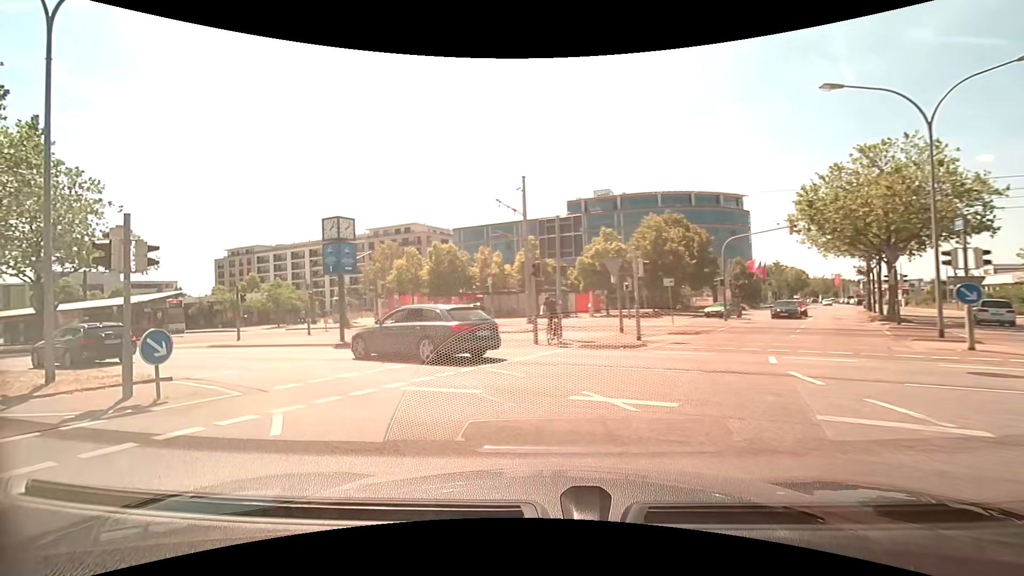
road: tertiary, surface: asphalt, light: Day
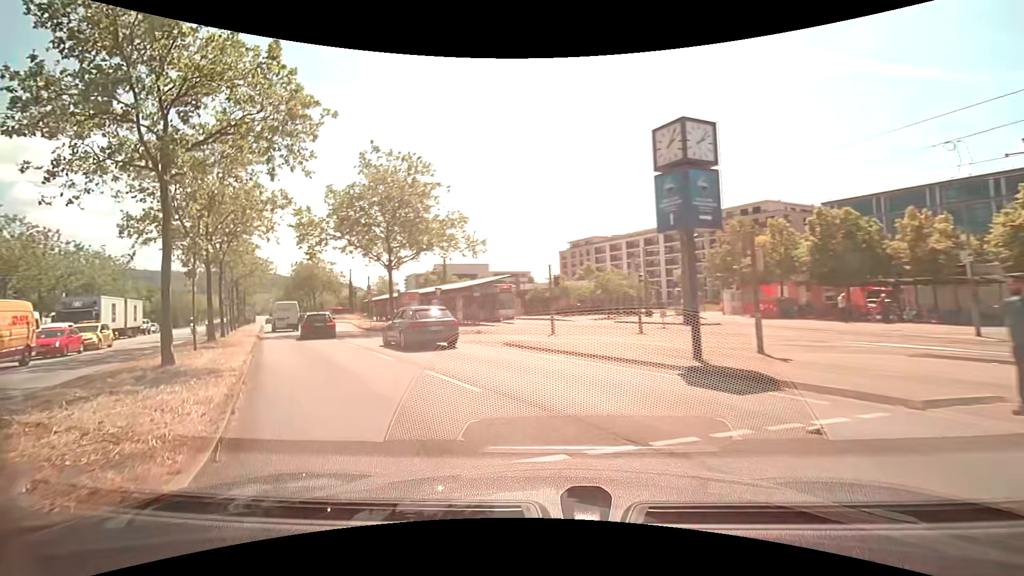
(-3.4, +10.2) m; -37°
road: primary
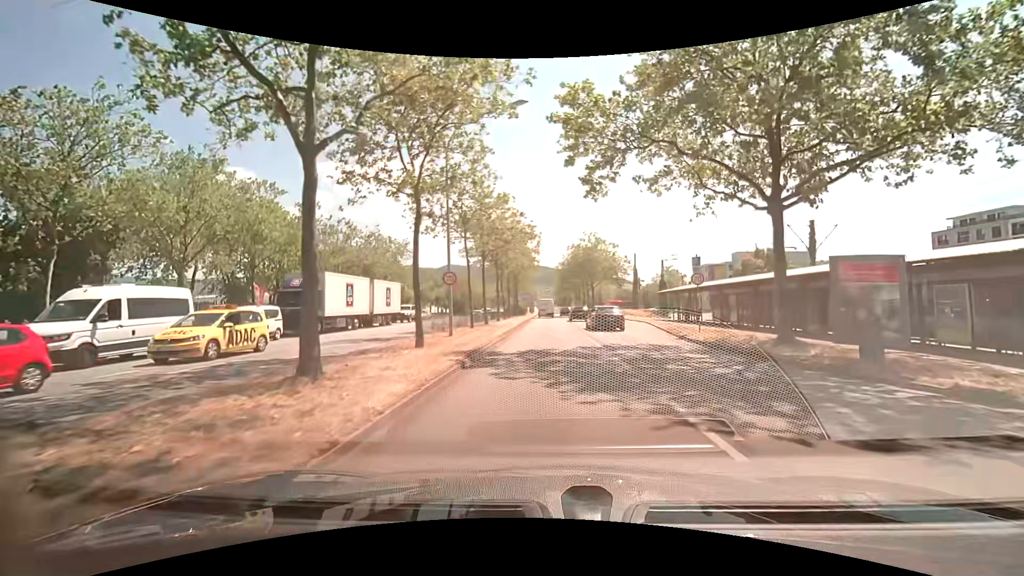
(-8.6, +19.2) m; -31°
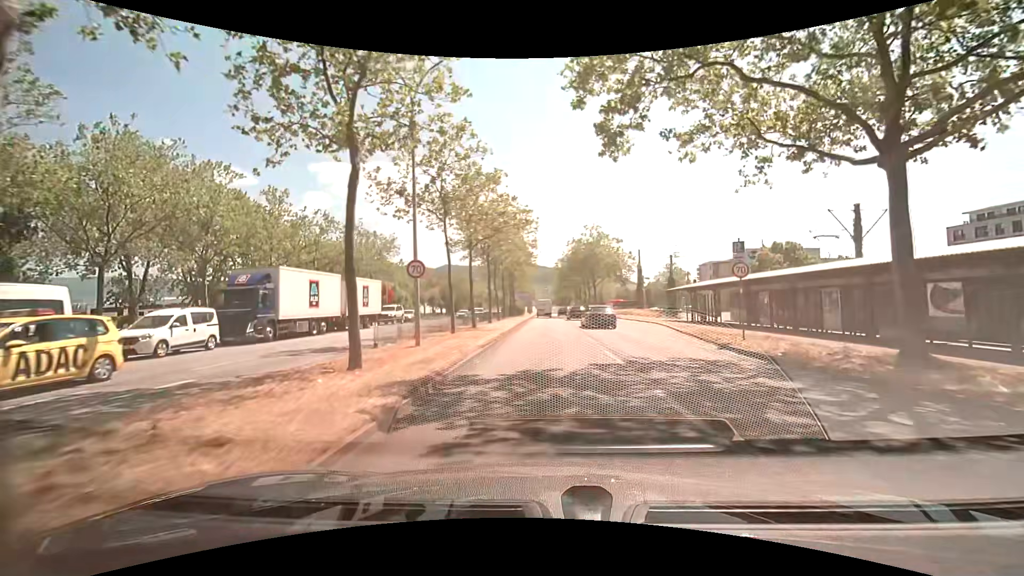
(0.0, +5.1) m; 0°
(0, +10) (+1, +20) (+2, +30) (+3, +40) (+3, +50) (+3, +60) (+3, +70) (+3, +80) (+3, +90) (+3, +100) m
